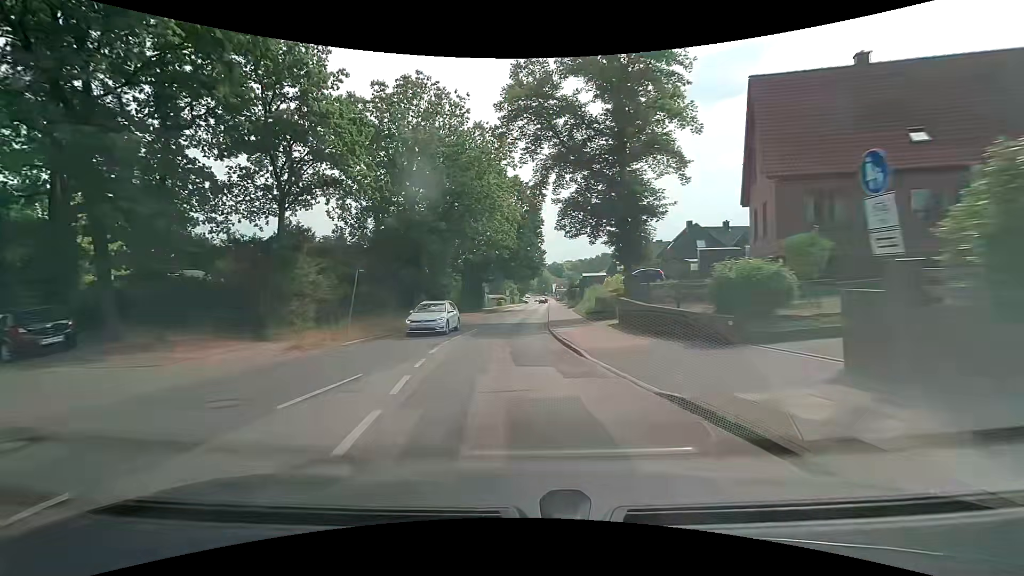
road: tertiary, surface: asphalt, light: Day
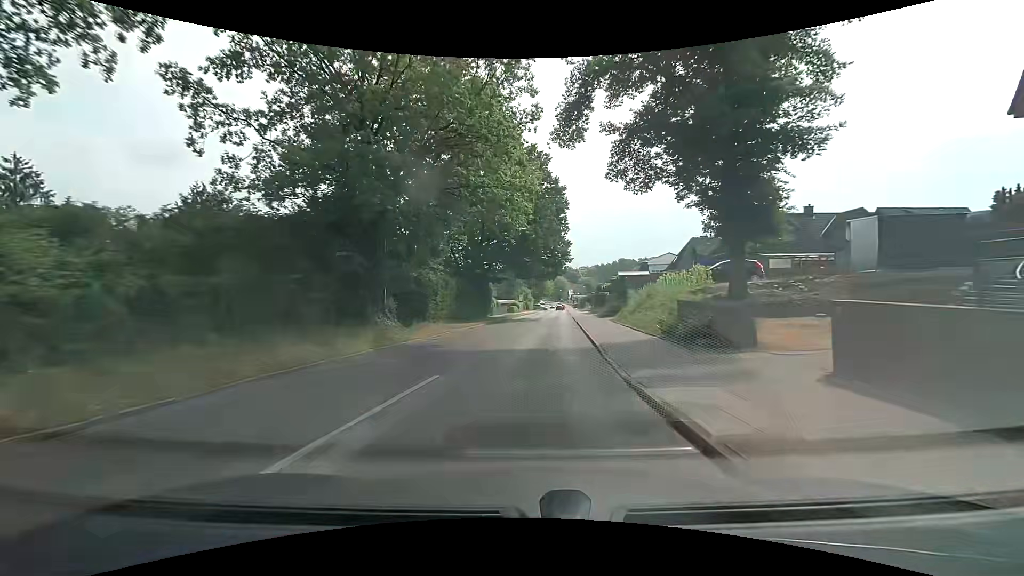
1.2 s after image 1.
(-0.5, +15.3) m; -2°
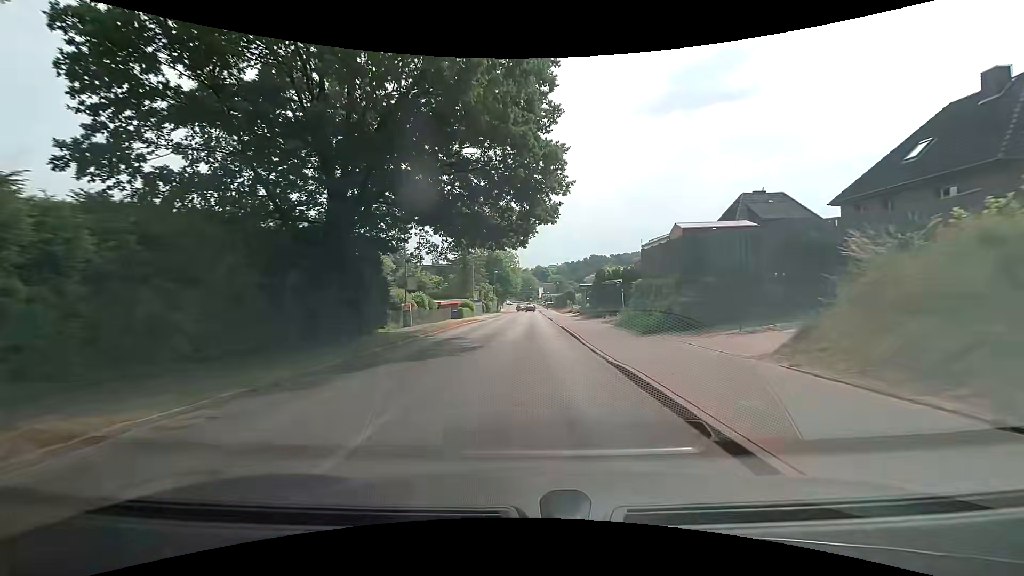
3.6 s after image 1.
(+1.6, +30.5) m; +4°
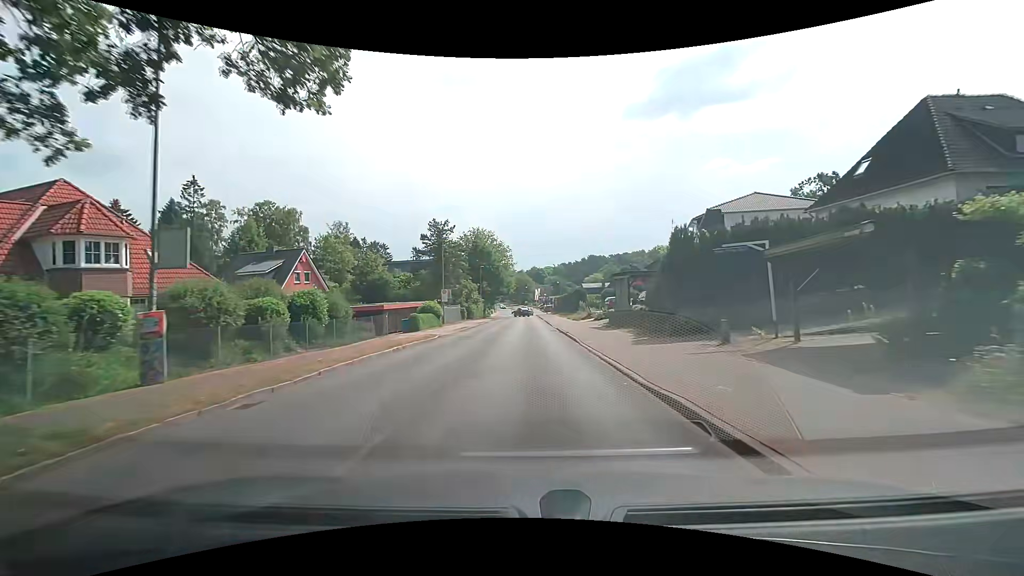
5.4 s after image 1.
(0.0, +23.0) m; +1°
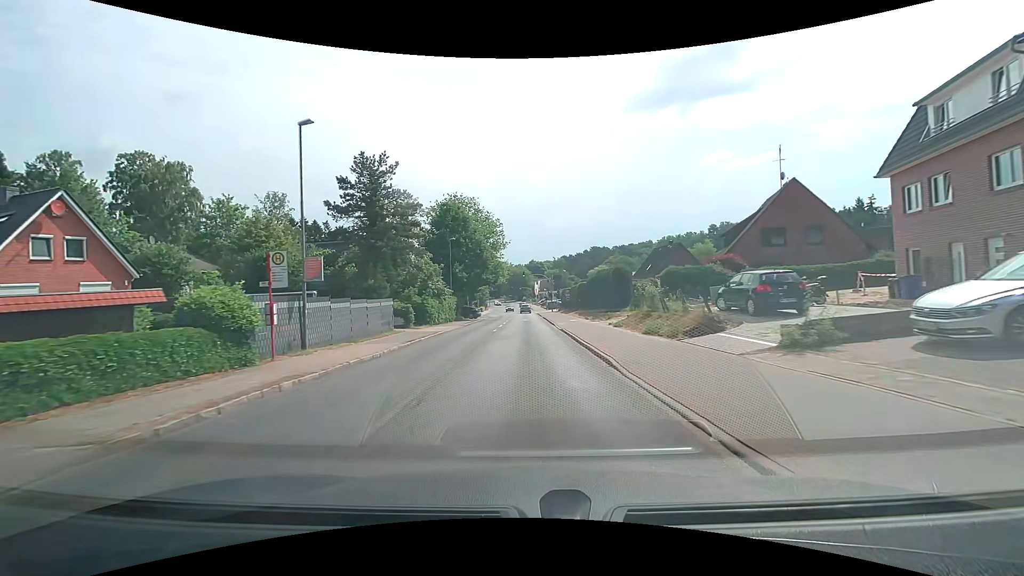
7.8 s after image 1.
(0.0, +30.6) m; 0°
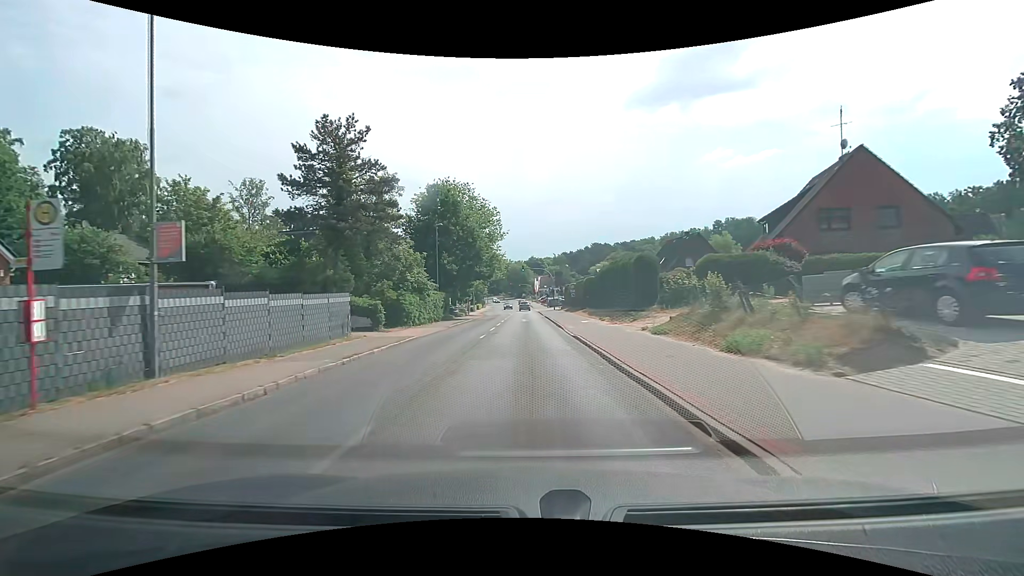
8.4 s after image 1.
(0.0, +7.7) m; 0°
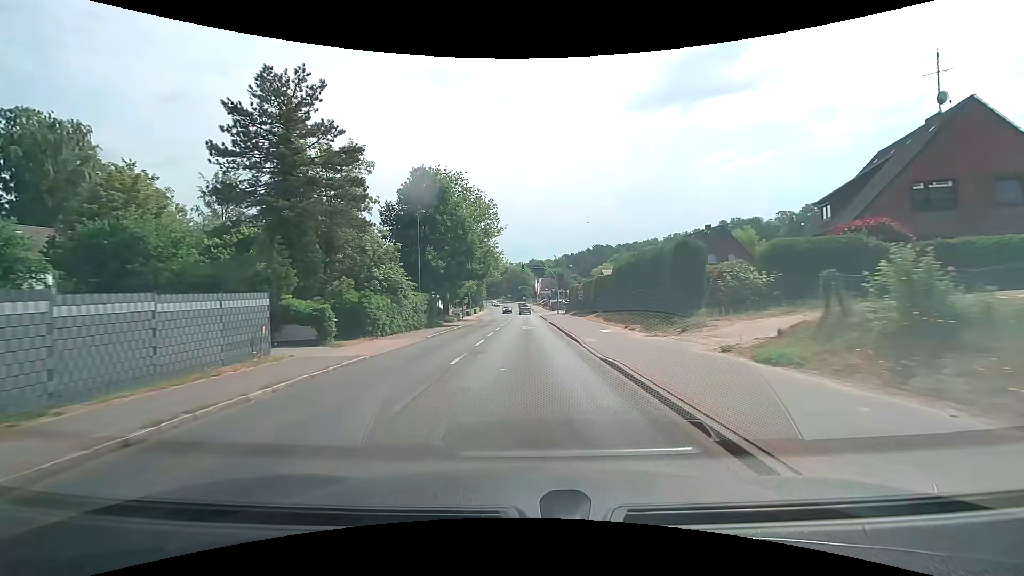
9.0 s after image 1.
(-0.1, +7.7) m; 0°
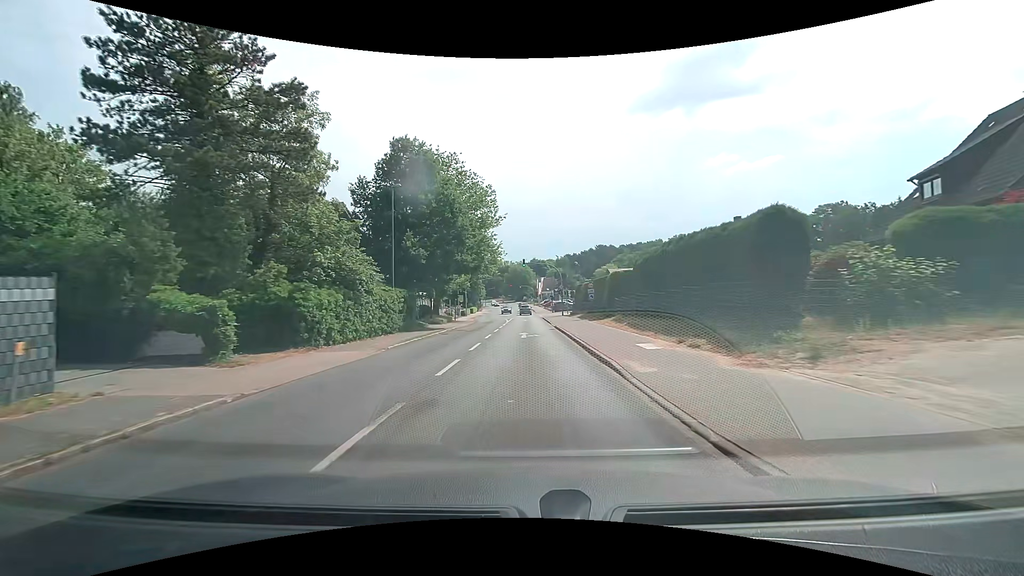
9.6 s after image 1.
(0.0, +7.6) m; -1°
(0, +10) (0, +20) (0, +30) (0, +40) (0, +50) (0, +60) (+2, +70) (+11, +75) (+20, +73) (+30, +69) m
